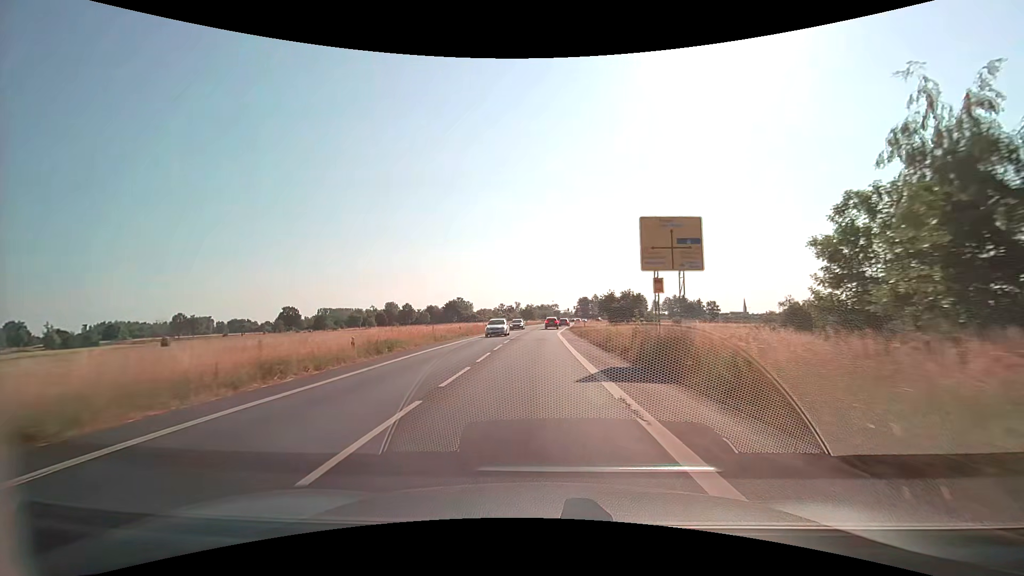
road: secondary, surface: asphalt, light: Day
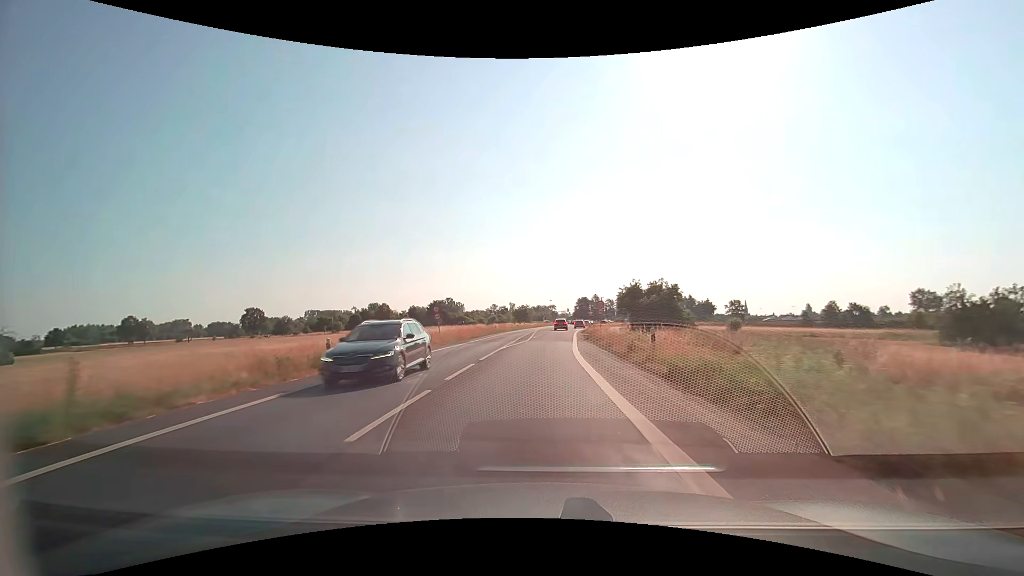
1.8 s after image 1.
(0.0, +28.9) m; 0°
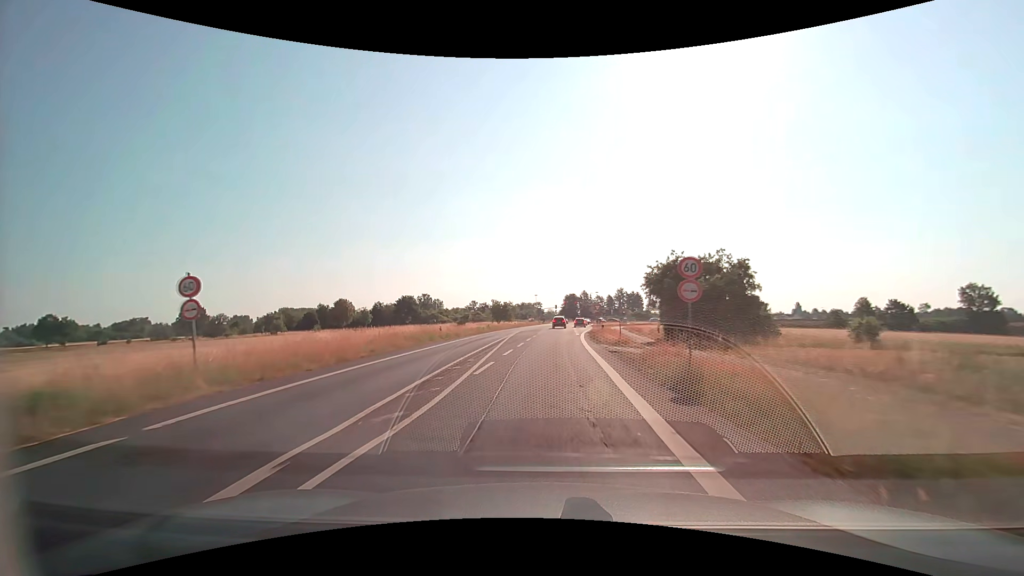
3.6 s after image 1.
(+0.5, +28.3) m; +2°
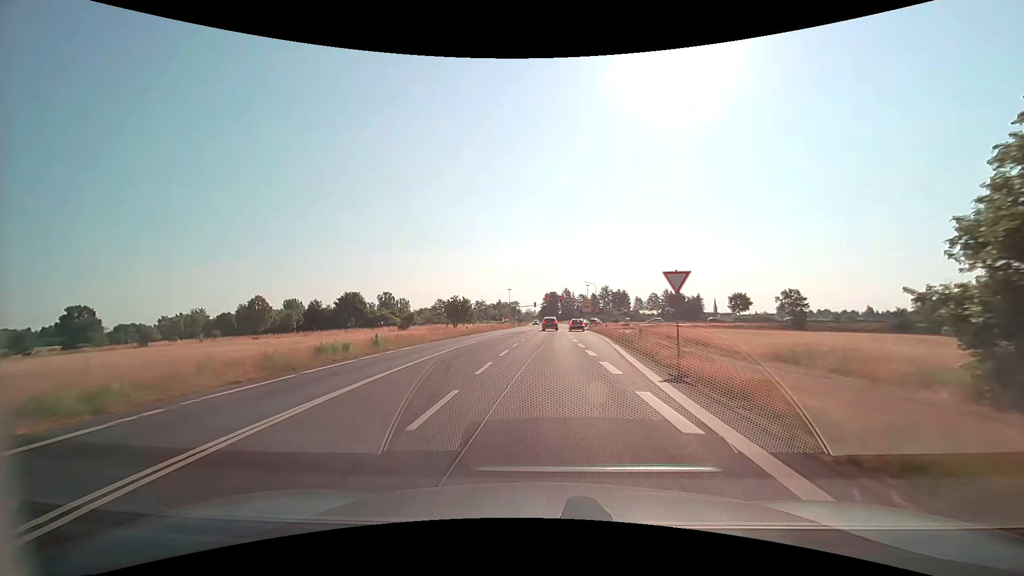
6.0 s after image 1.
(+0.9, +36.9) m; +2°
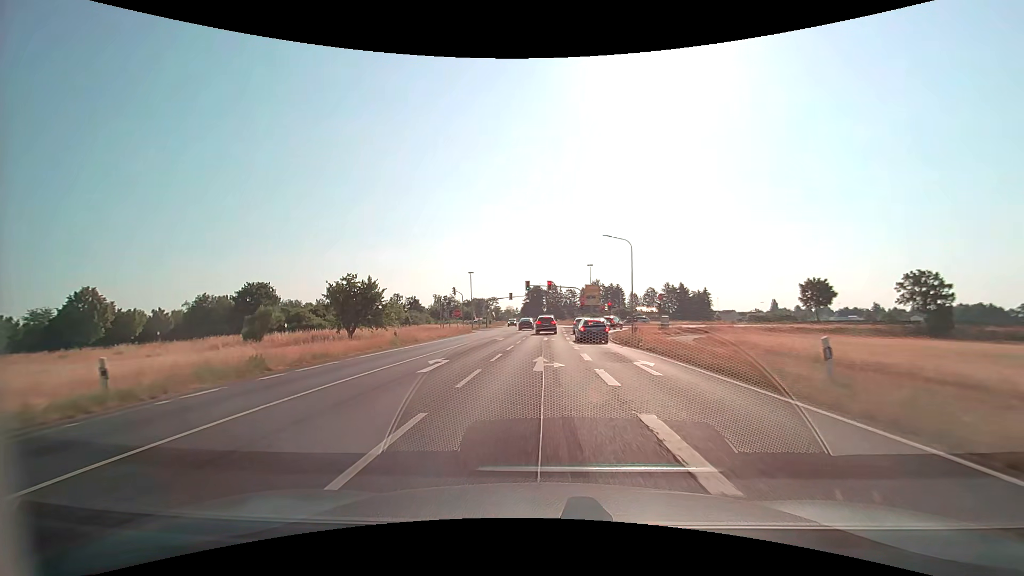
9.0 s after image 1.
(+0.8, +44.6) m; +2°
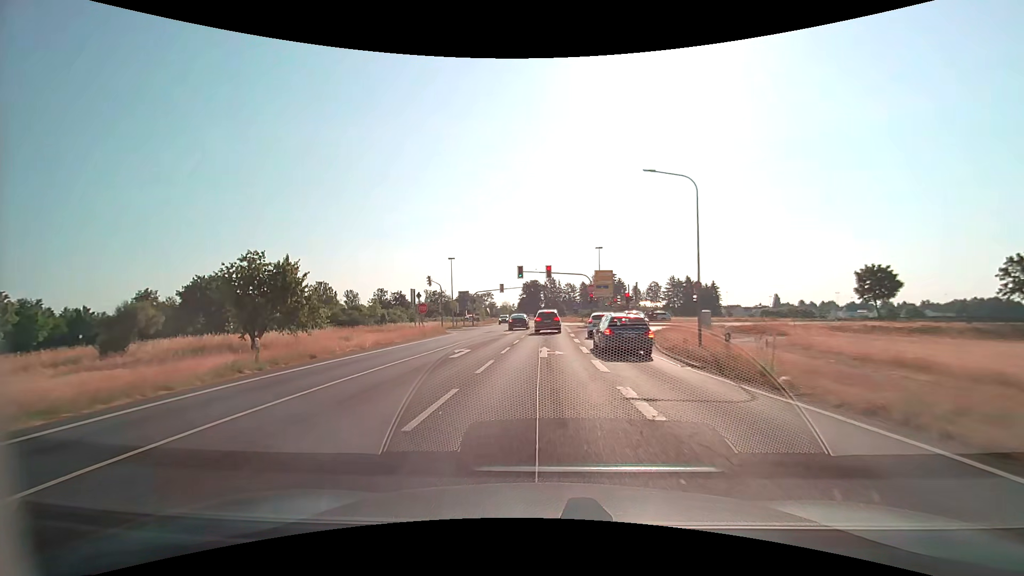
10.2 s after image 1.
(0.0, +15.7) m; 0°
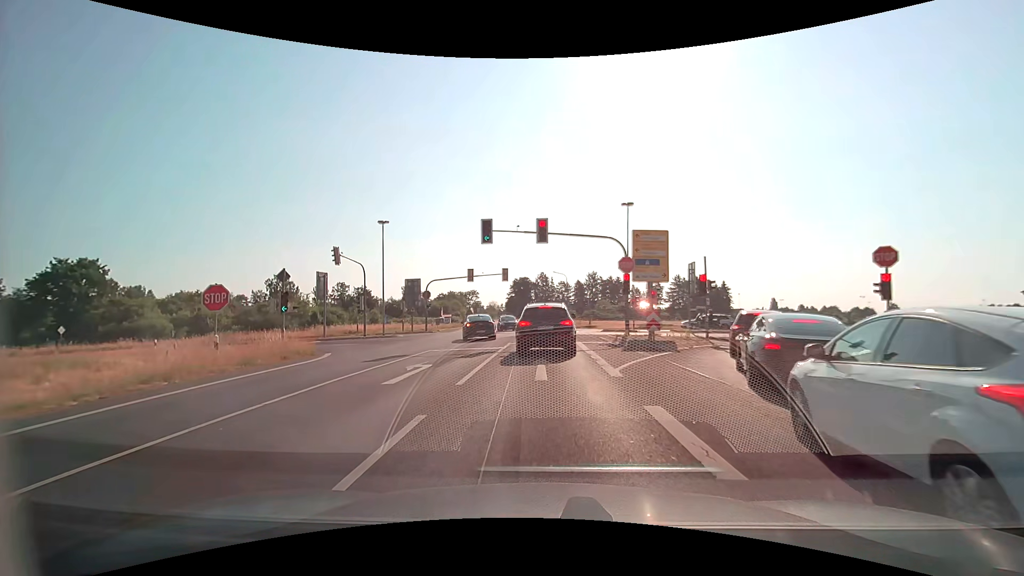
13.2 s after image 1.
(+0.2, +25.9) m; +1°
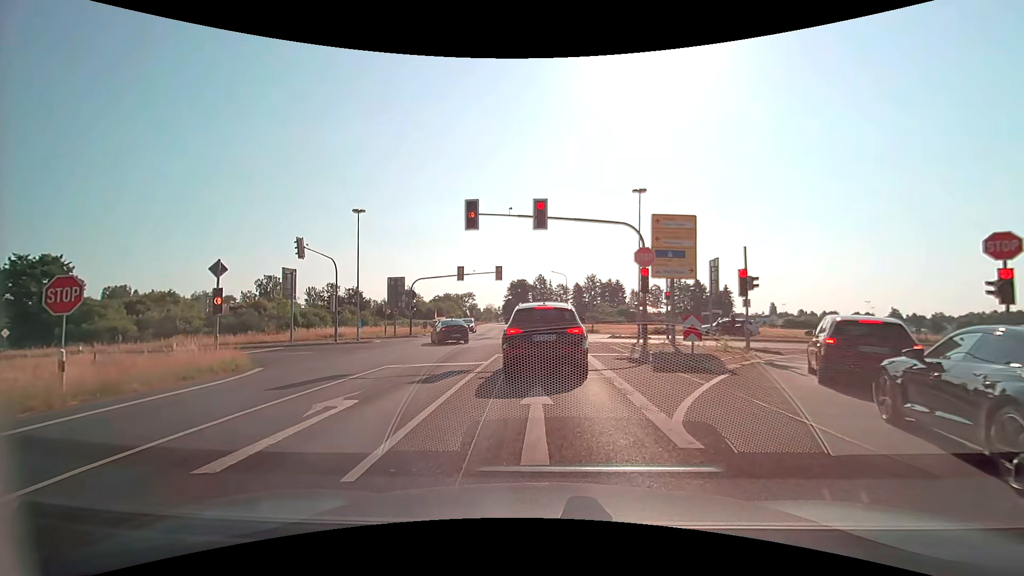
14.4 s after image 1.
(0.0, +5.0) m; 0°
(0, +10) (0, +20) (0, +30) (0, +40) (0, +50) (-1, +60) (-1, +70) (-2, +80) (-3, +90) (-4, +100) m
